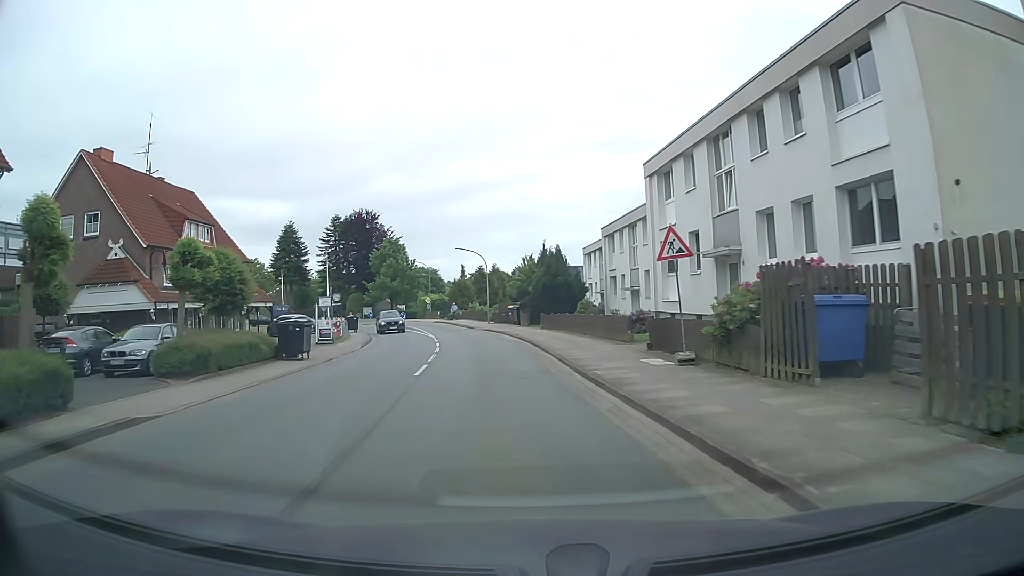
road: tertiary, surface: asphalt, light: Day
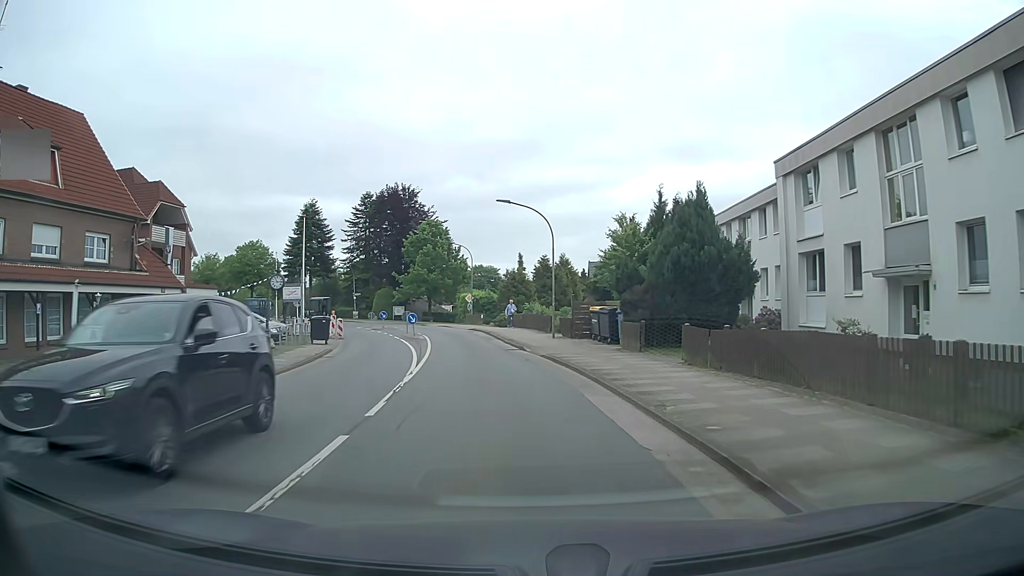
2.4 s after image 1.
(-1.4, +23.2) m; -6°
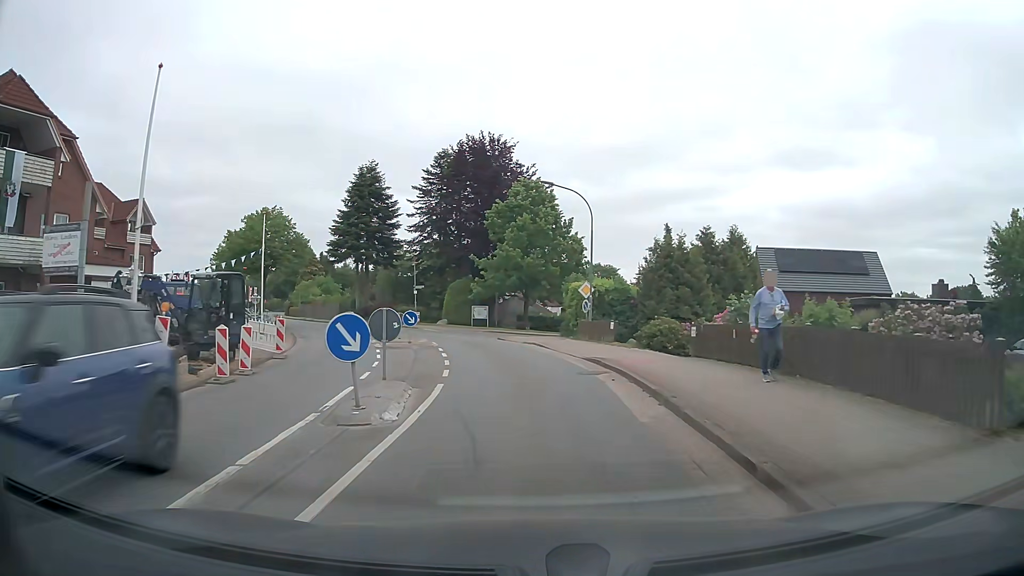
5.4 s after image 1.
(-2.2, +27.3) m; -9°
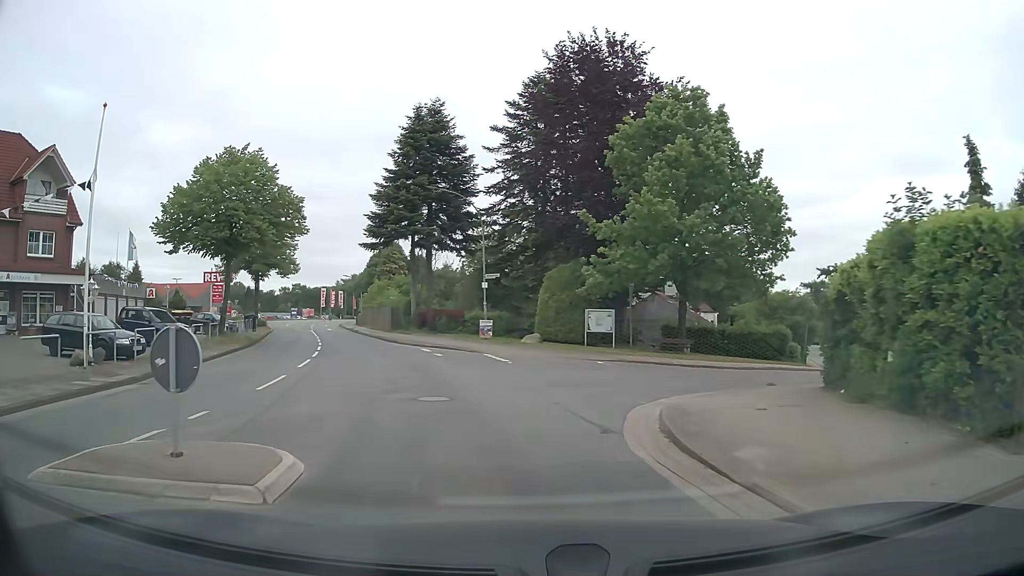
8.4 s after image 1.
(-1.4, +25.4) m; -10°
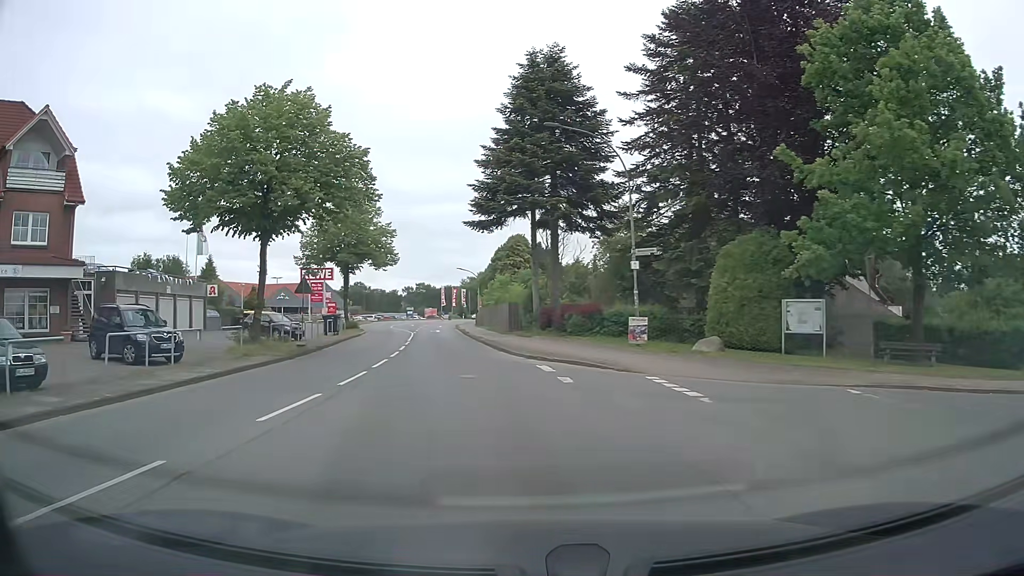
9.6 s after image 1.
(-1.1, +10.8) m; -12°
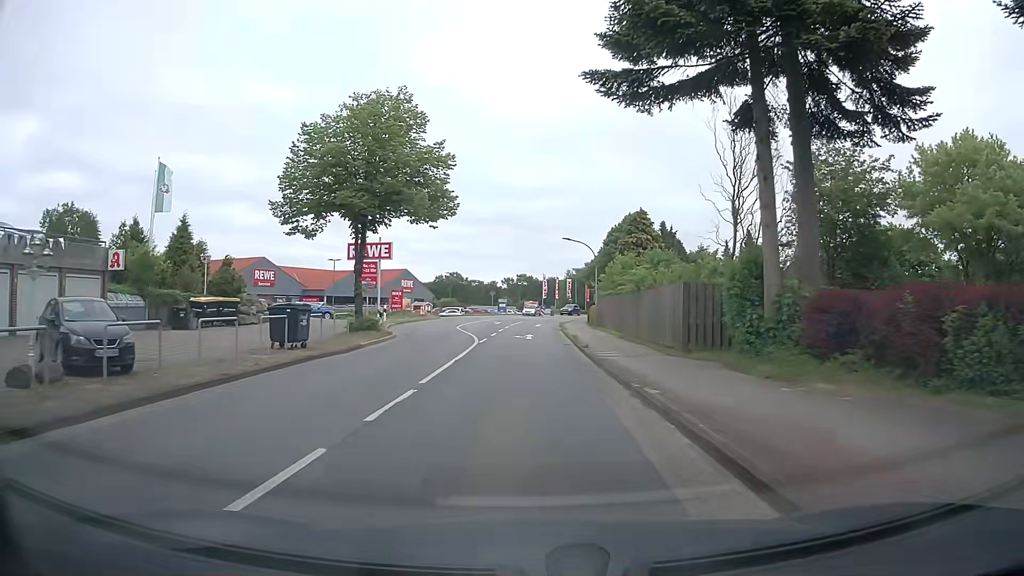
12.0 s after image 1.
(-2.1, +23.9) m; -8°
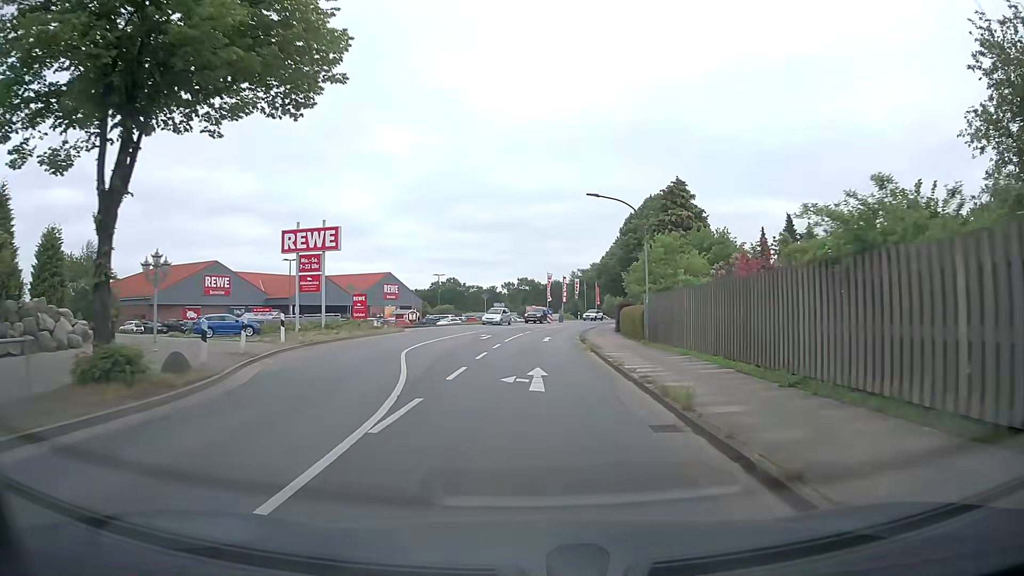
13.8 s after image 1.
(-0.2, +18.4) m; -1°
